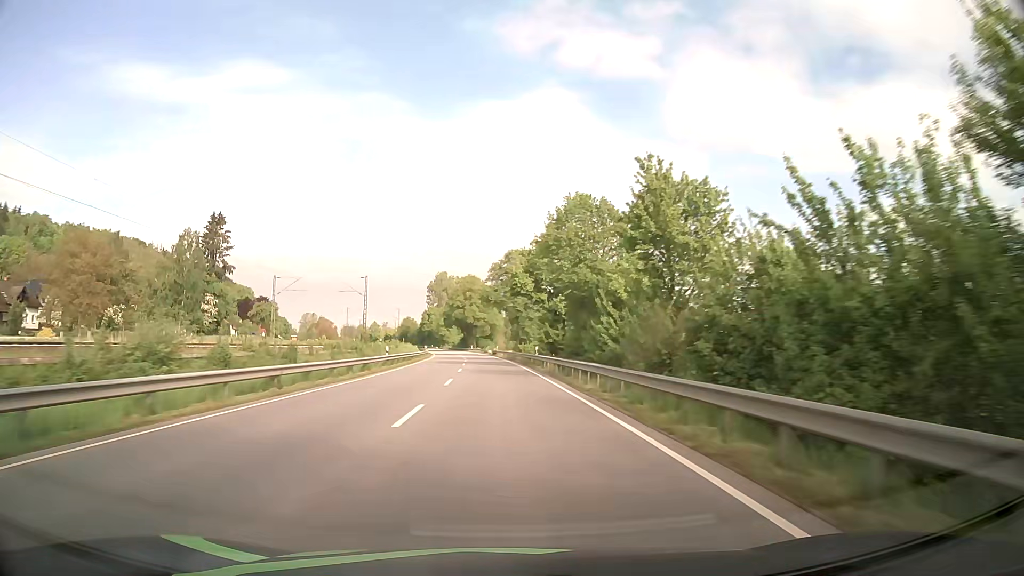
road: primary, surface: asphalt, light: Day
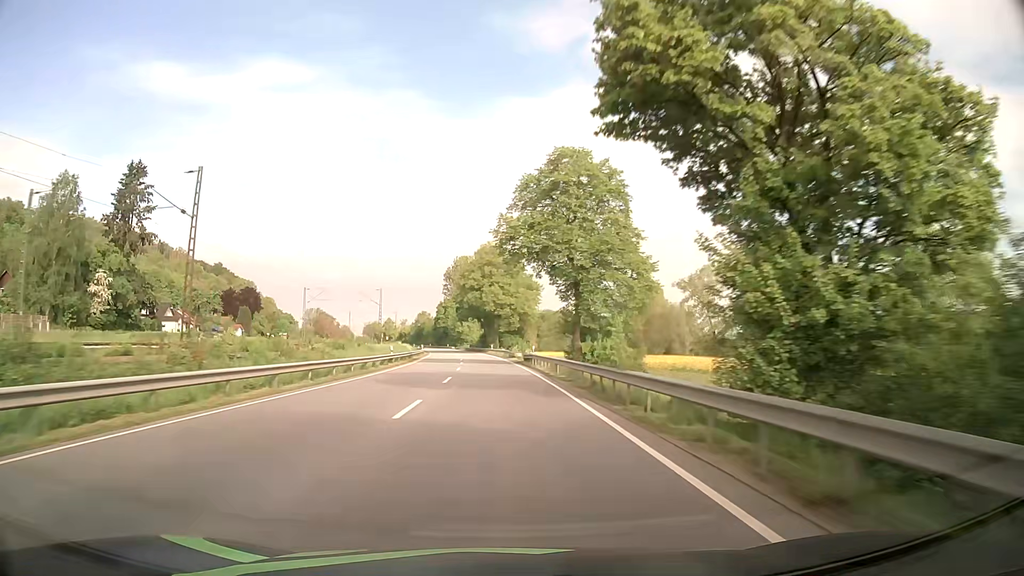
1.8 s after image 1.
(-1.1, +48.0) m; -2°
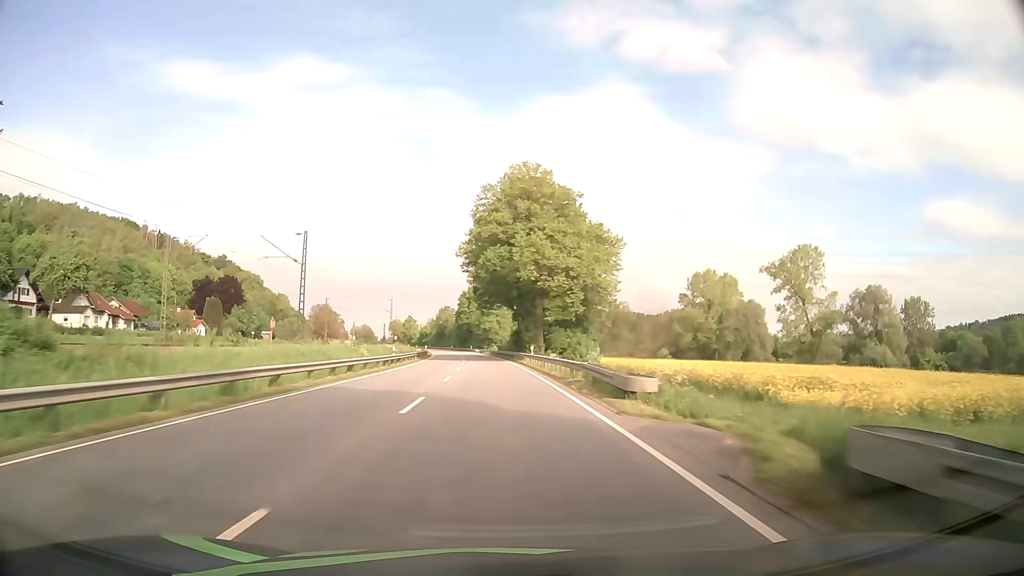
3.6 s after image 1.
(-1.3, +48.1) m; -3°
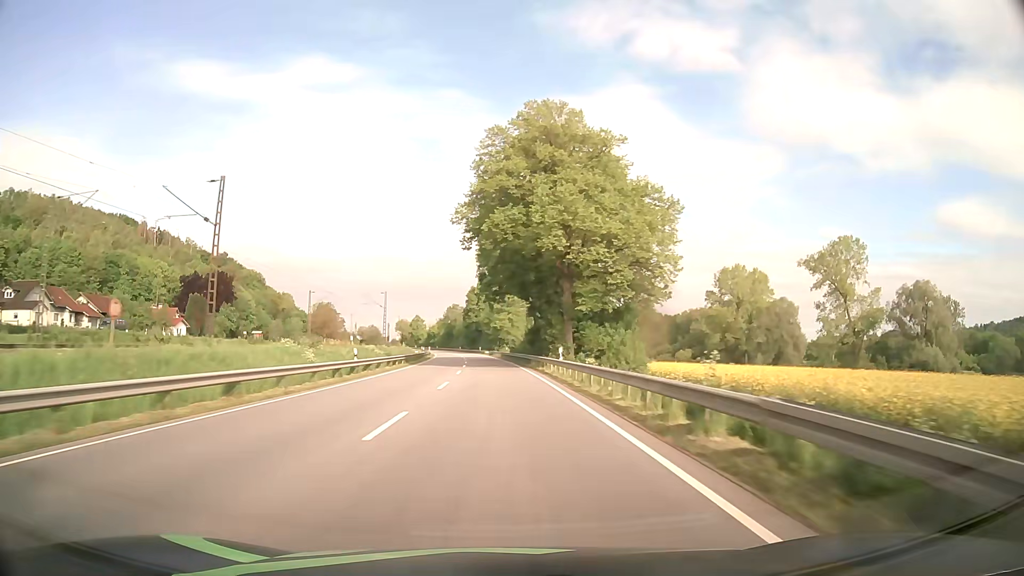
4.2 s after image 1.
(-0.2, +16.0) m; -1°
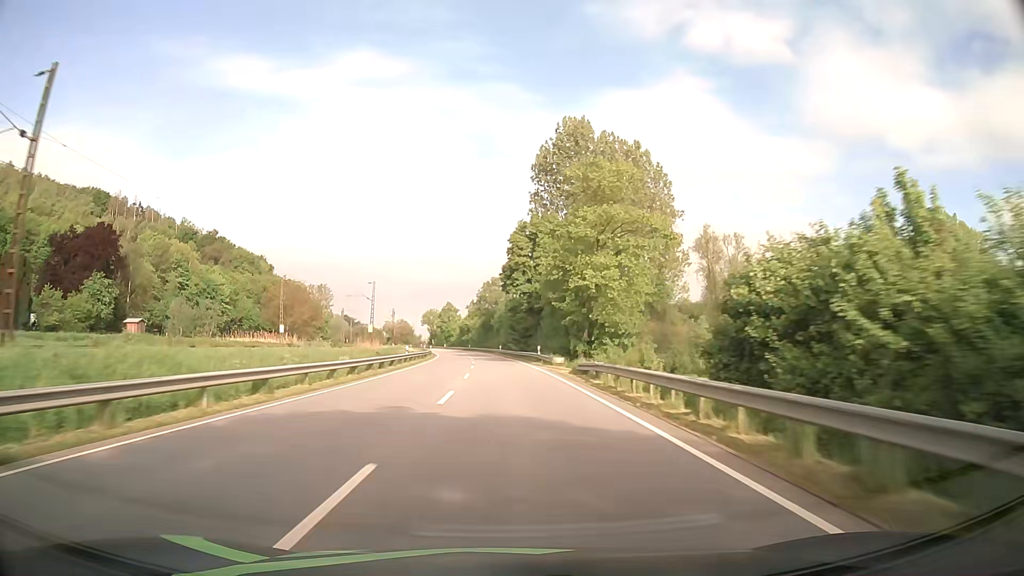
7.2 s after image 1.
(-3.3, +80.1) m; -5°
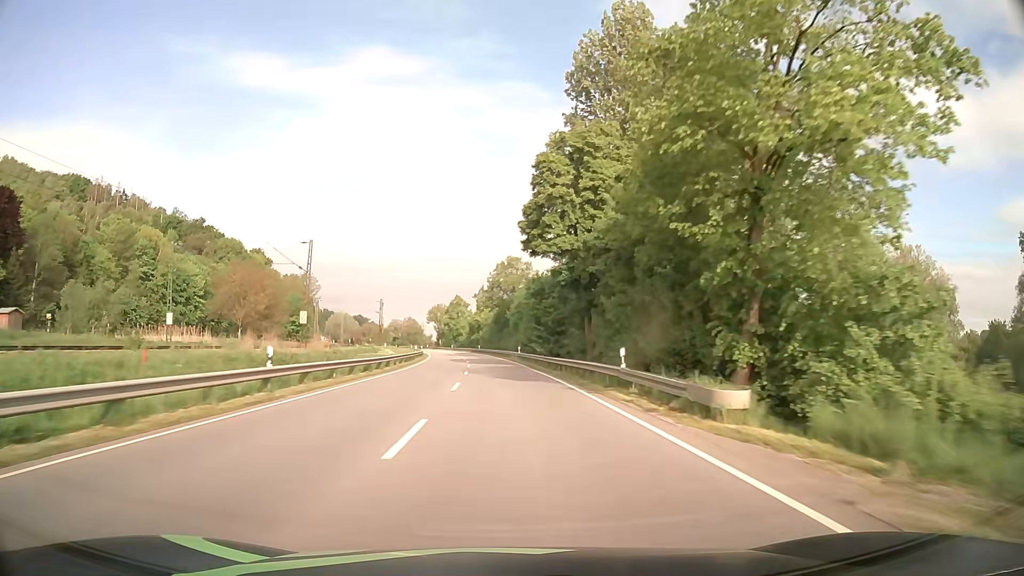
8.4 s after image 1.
(-0.3, +32.1) m; -1°
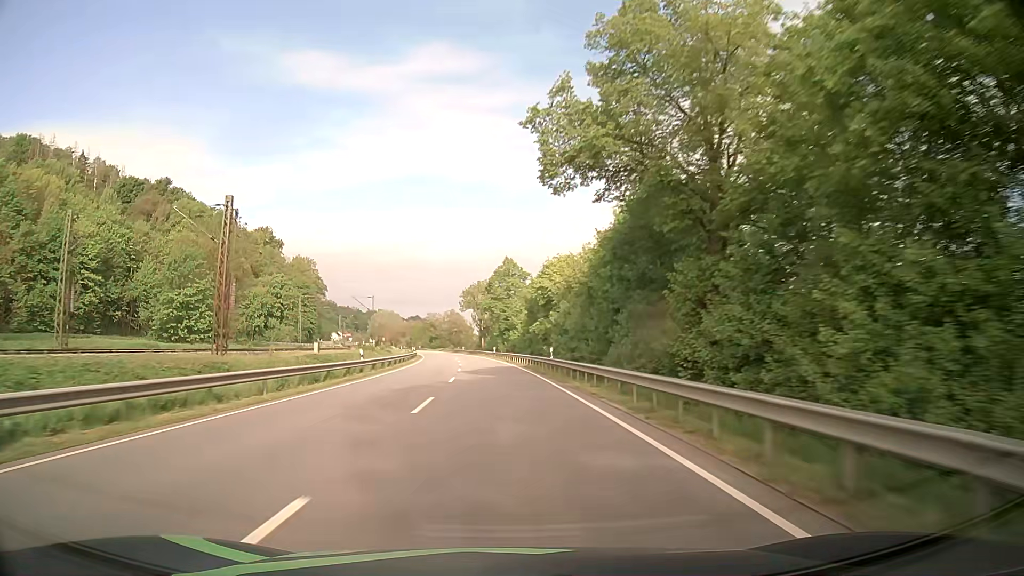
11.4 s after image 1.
(-3.4, +80.1) m; -5°
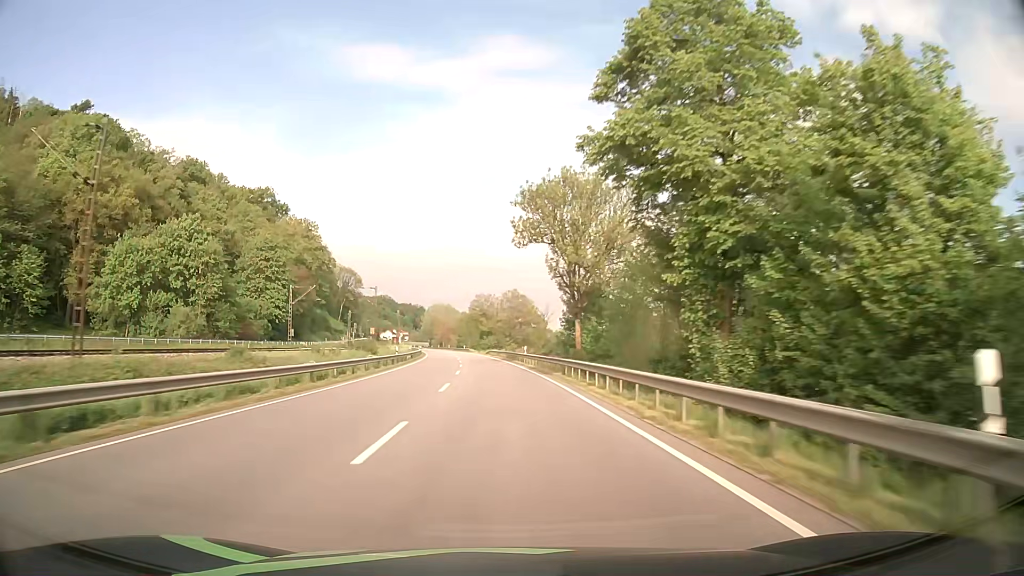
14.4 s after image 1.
(-4.2, +79.9) m; -6°
(0, +10) (0, +20) (-1, +30) (-1, +40) (-2, +50) (-3, +60) (-4, +70) (-5, +80) (-6, +90) (-7, +100) m
